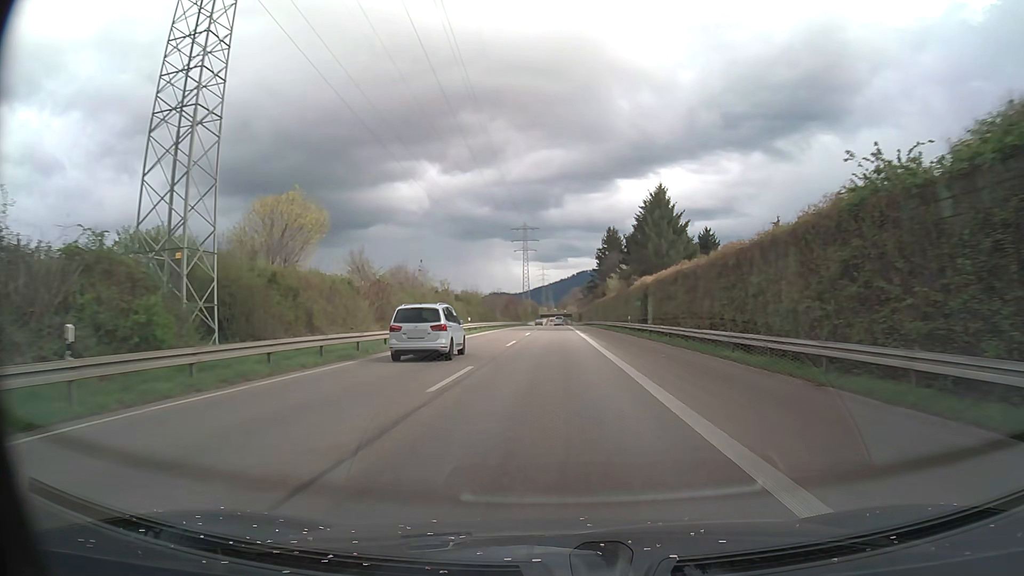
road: trunk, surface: asphalt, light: Day
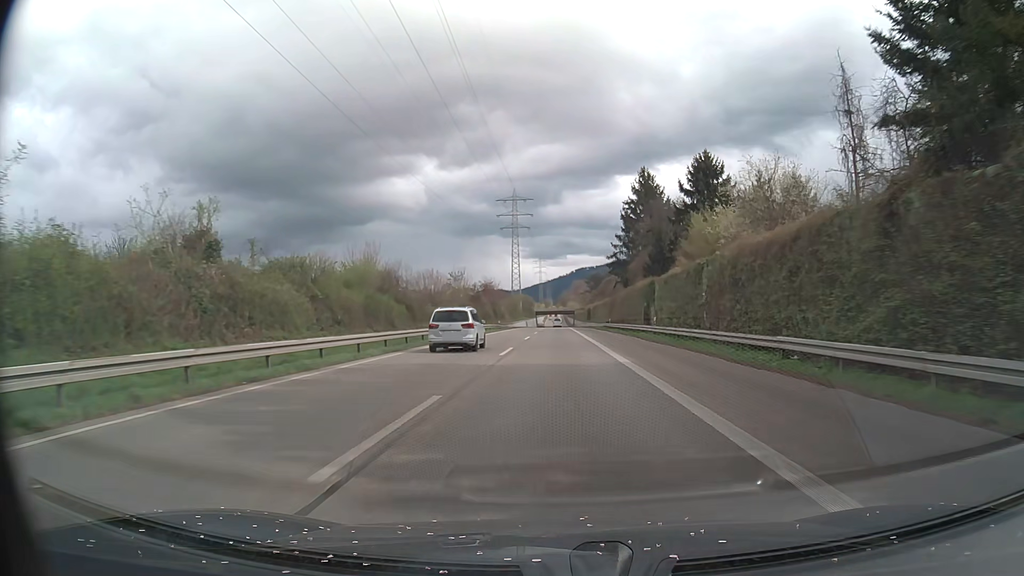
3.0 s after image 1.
(+0.1, +60.7) m; 0°
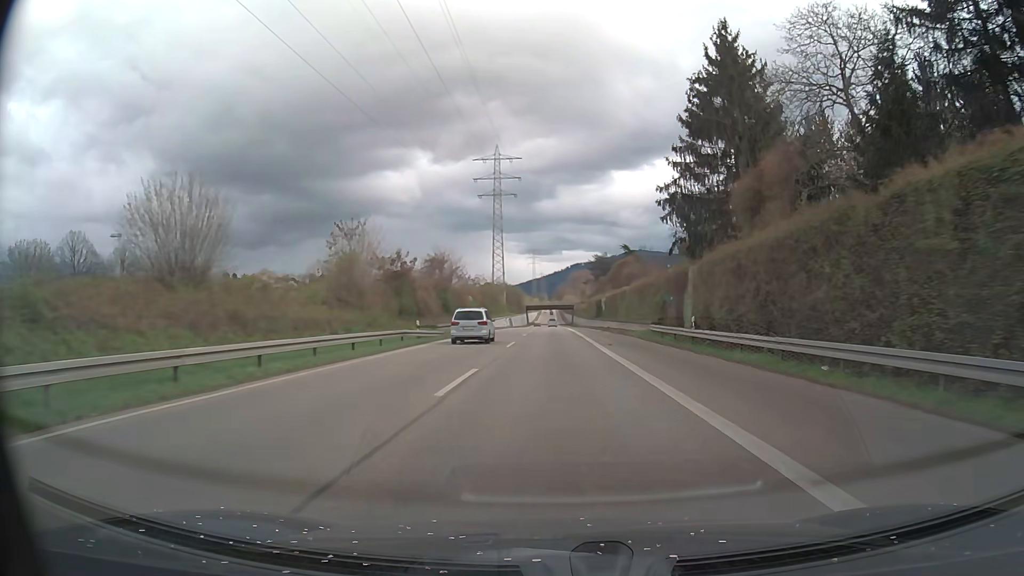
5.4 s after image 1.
(+0.2, +48.4) m; 0°
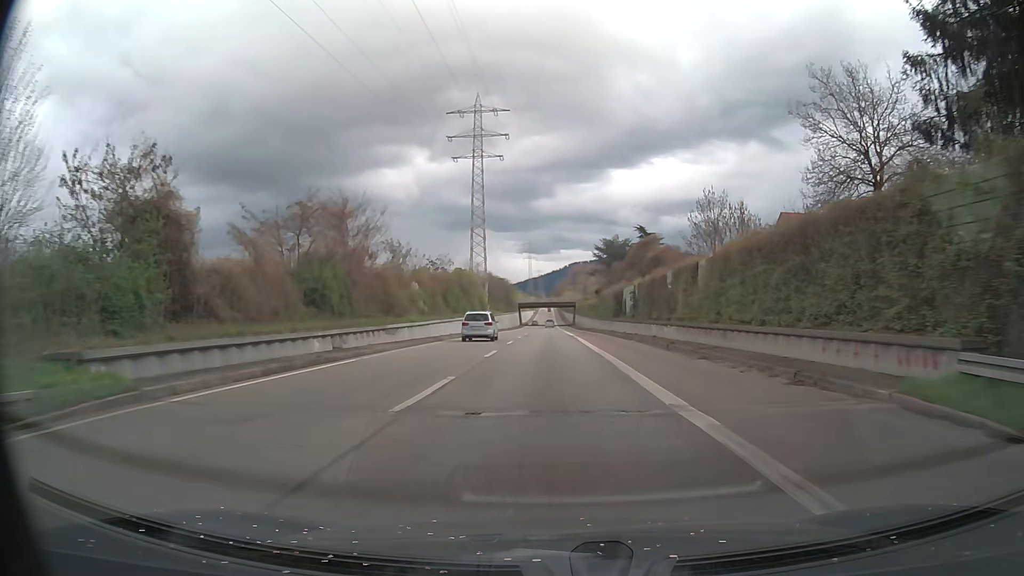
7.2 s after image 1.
(+0.1, +36.2) m; 0°
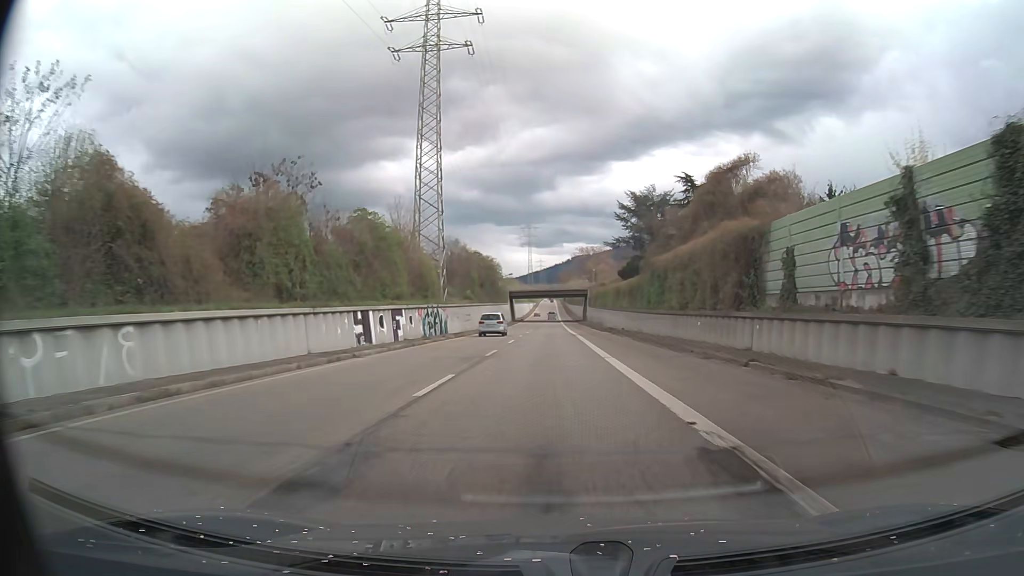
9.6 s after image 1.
(-0.1, +47.7) m; 0°
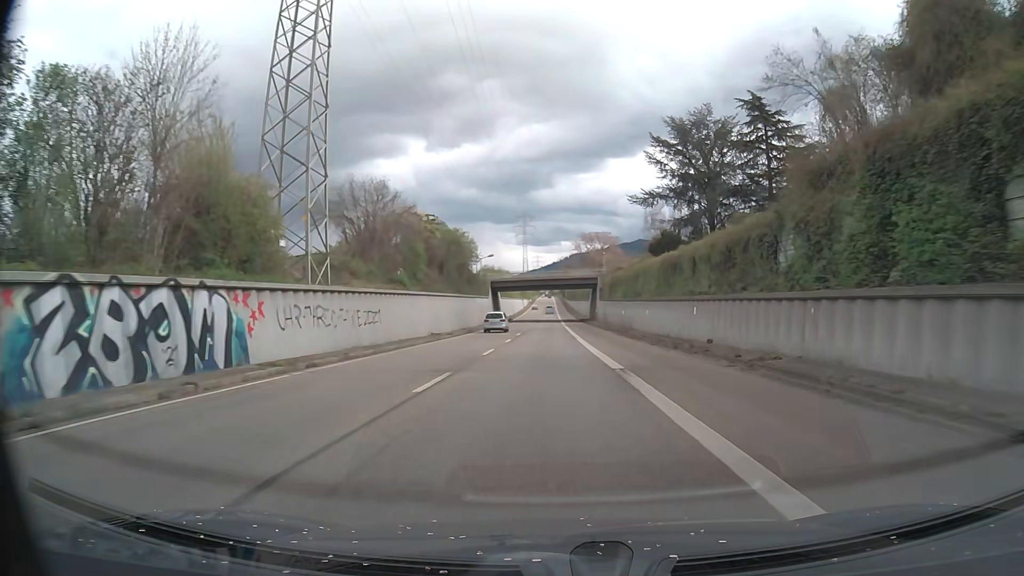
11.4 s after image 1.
(+0.1, +35.2) m; 0°
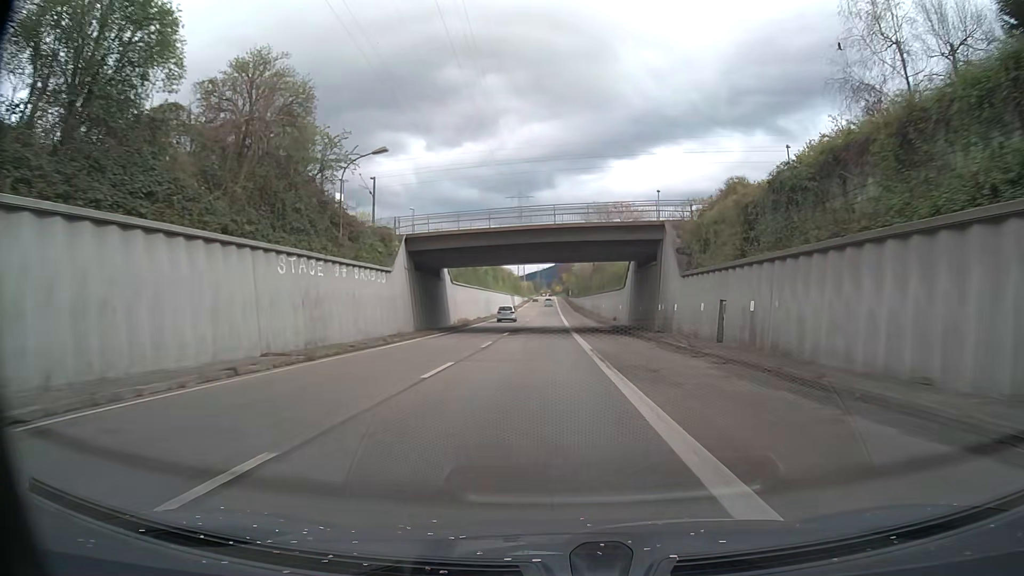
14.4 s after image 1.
(+0.1, +57.9) m; 0°
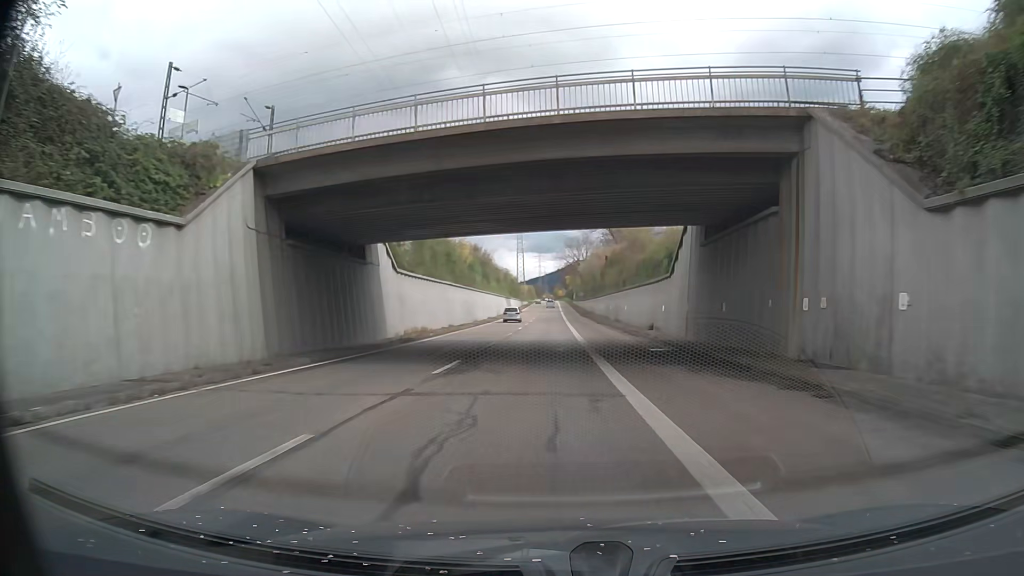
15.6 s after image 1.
(-0.1, +22.8) m; 0°
(0, +10) (0, +20) (0, +30) (-1, +40) (-1, +50) (-1, +60) (-1, +70) (-1, +80) (-1, +90) (-1, +100) m
